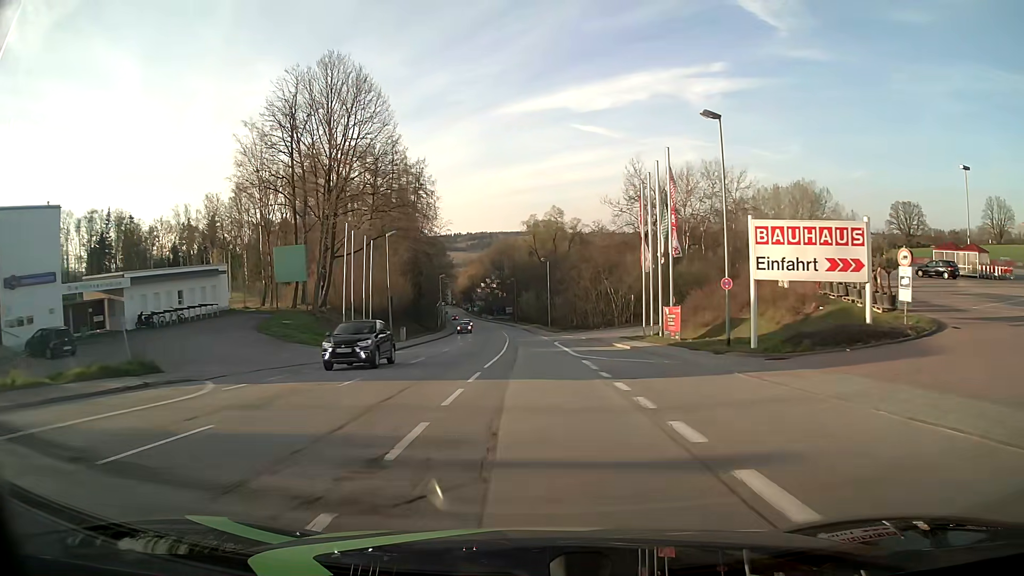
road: tertiary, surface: asphalt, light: Day
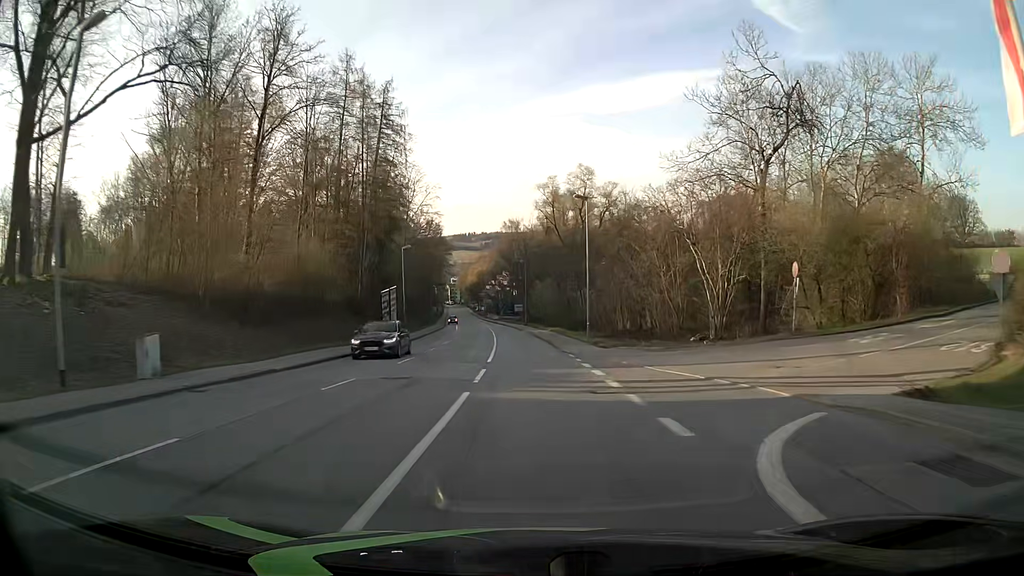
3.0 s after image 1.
(-0.2, +38.2) m; 0°
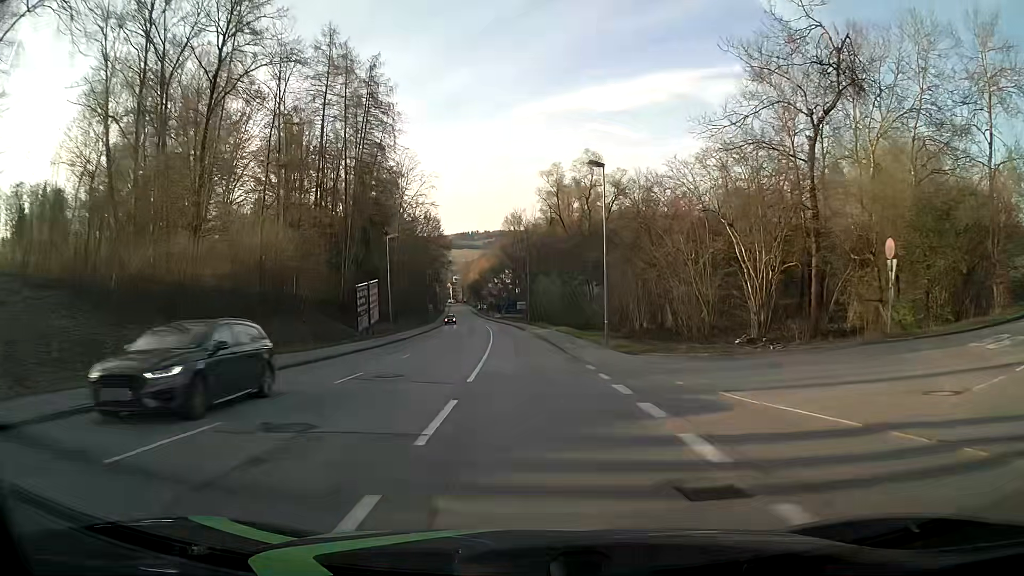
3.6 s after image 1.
(-0.1, +7.7) m; 0°
(0, +10) (0, +20) (-1, +30) (-1, +40) (-2, +50) (-3, +60) (-4, +70) (-5, +80) (-6, +90) (-7, +100) m
